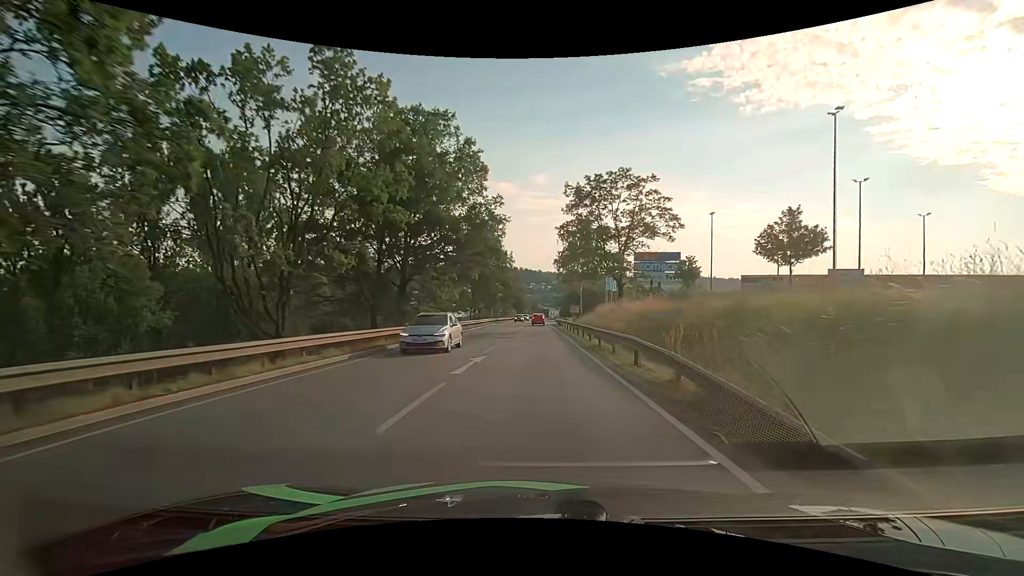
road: primary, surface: asphalt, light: Day
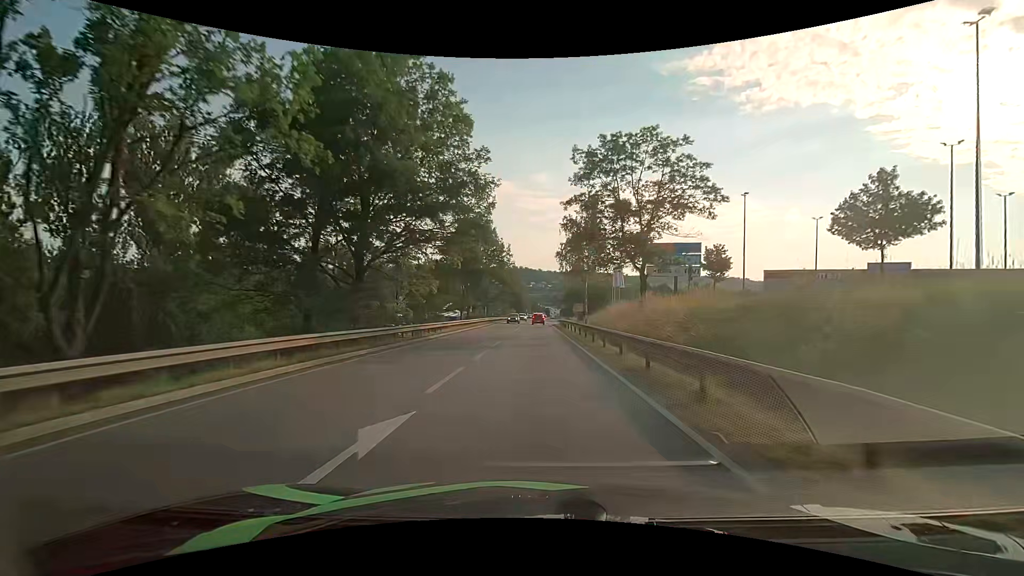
(0.0, +9.4) m; 0°
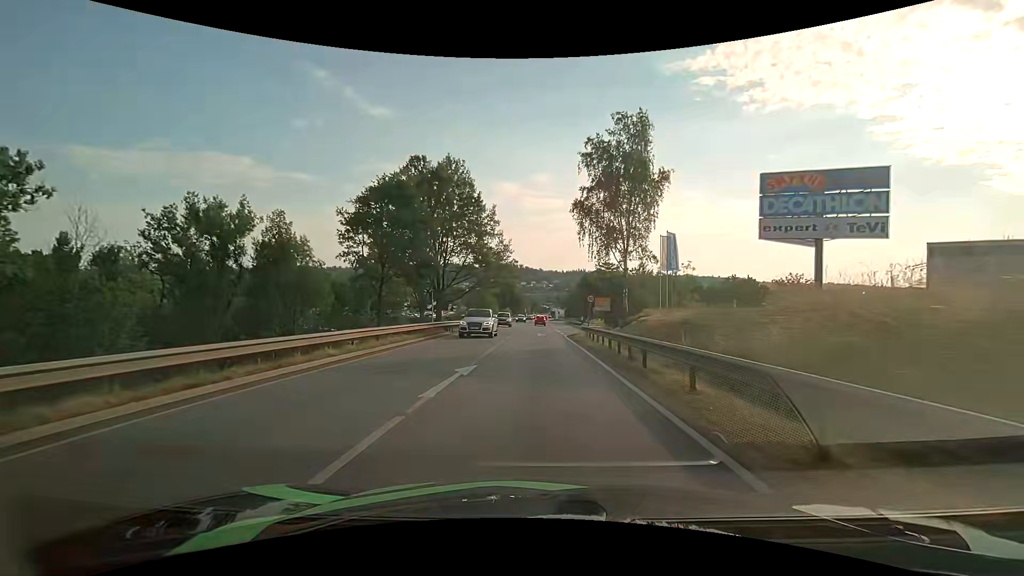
(-0.3, +35.1) m; 0°
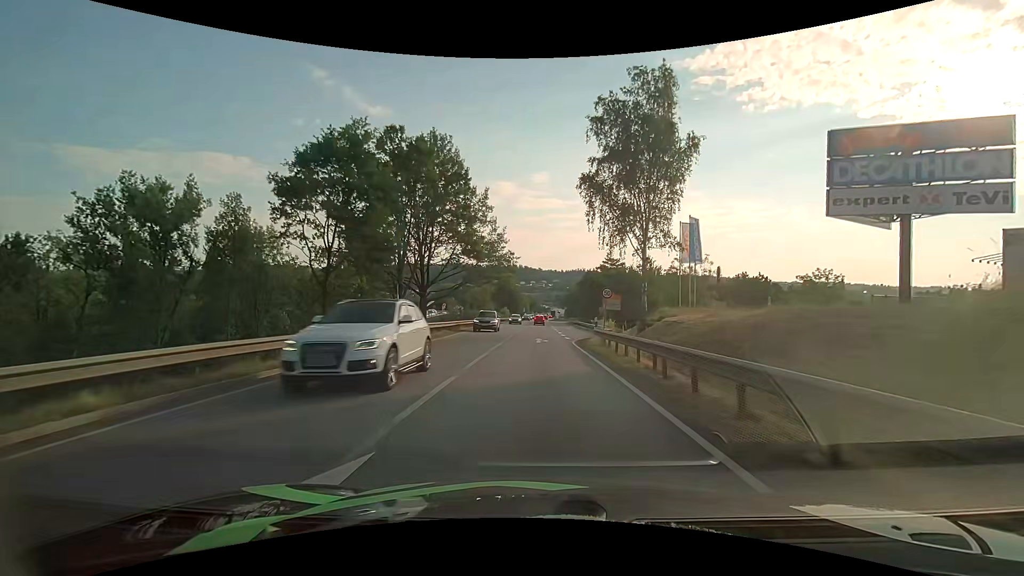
(0.0, +8.2) m; 0°
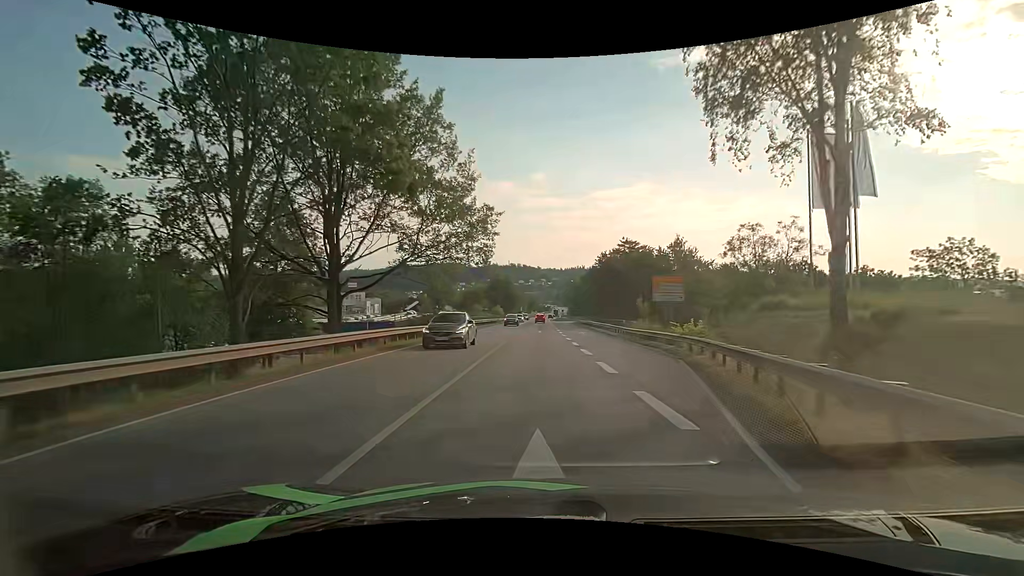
(+0.1, +23.7) m; 0°
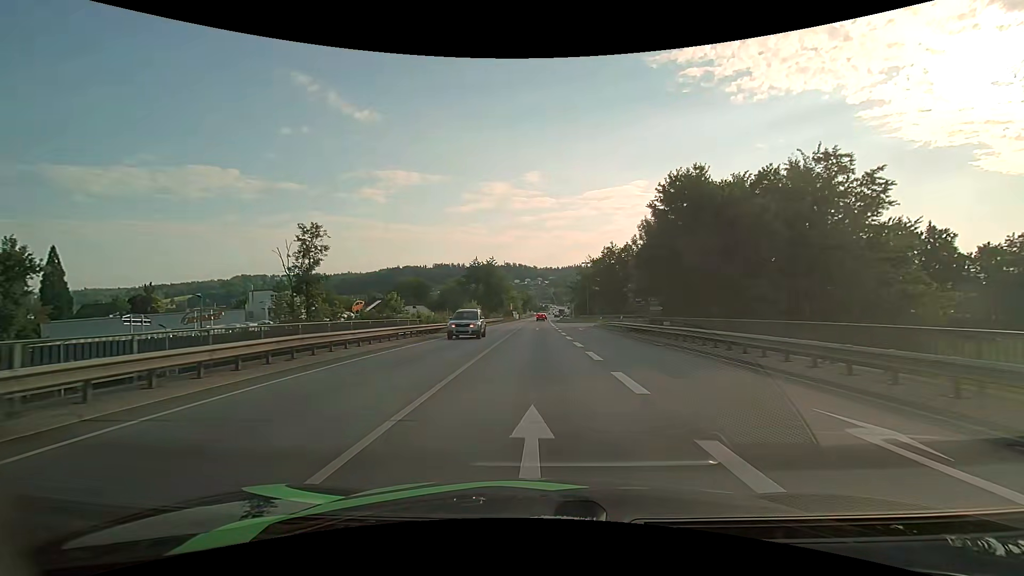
(+0.2, +39.7) m; 0°
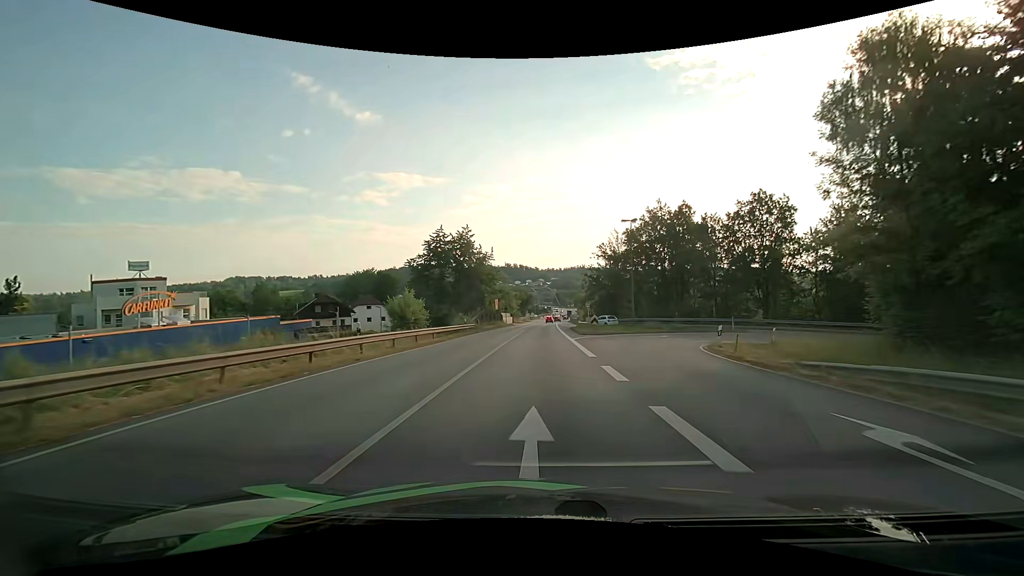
(+0.1, +40.2) m; 0°
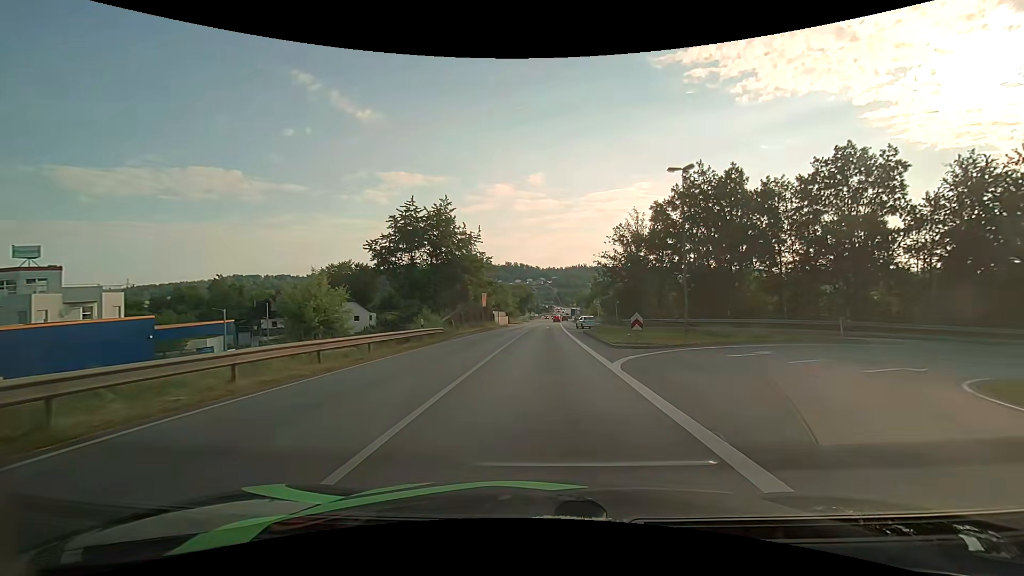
(-0.1, +16.1) m; 0°
(0, +10) (0, +20) (0, +30) (0, +40) (+1, +50) (+1, +60) (+1, +70) (+2, +80) (+2, +90) (+3, +100) m
